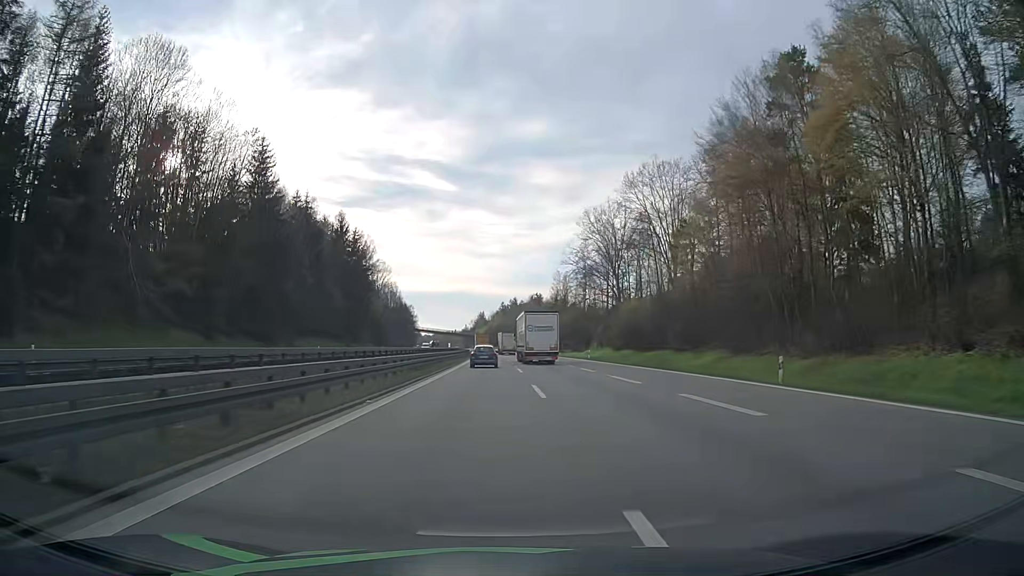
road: motorway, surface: asphalt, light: Day
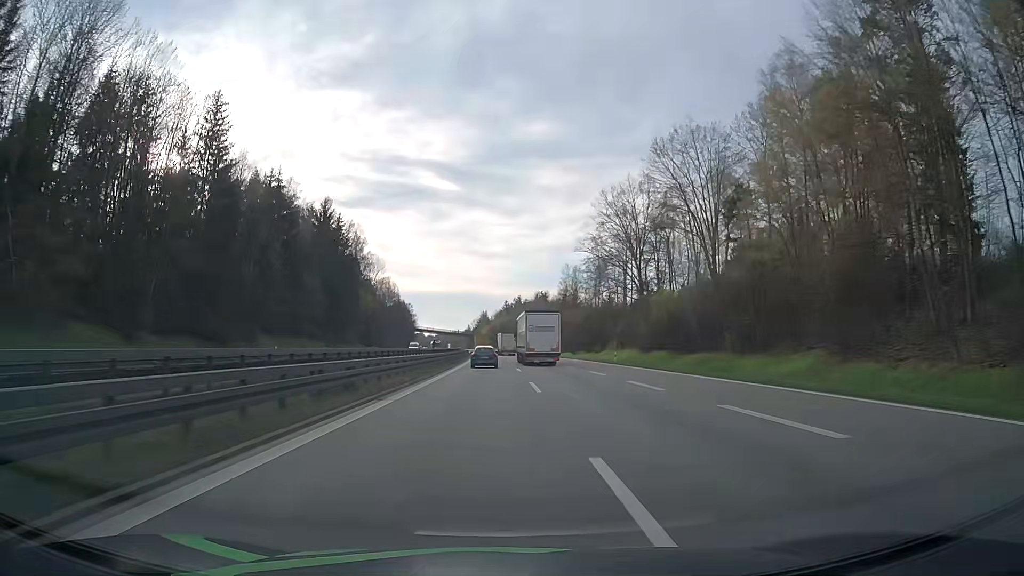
(0.0, +15.6) m; 0°
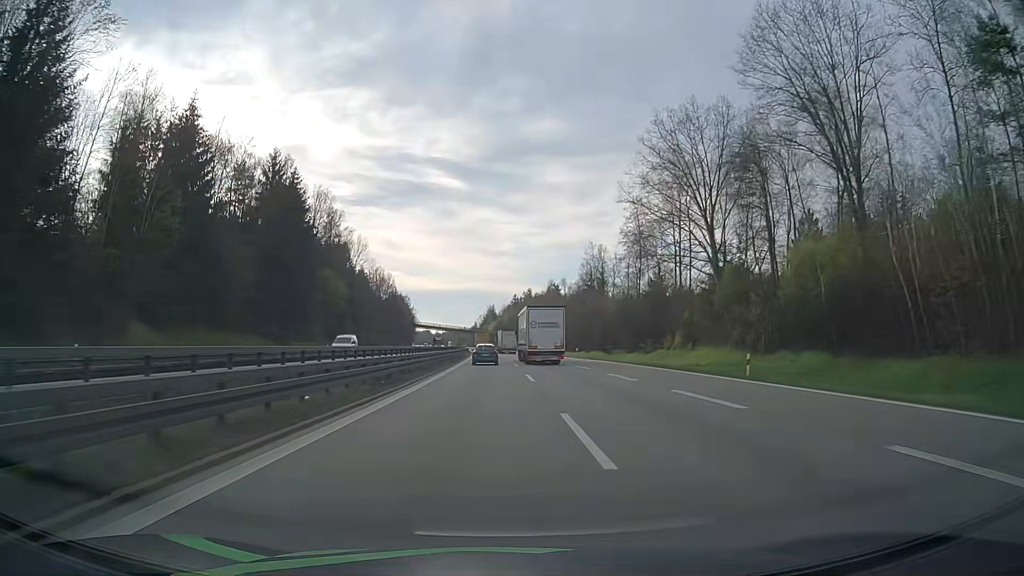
(-0.2, +31.3) m; -1°
(0, +10) (0, +20) (0, +30) (0, +40) (-1, +50) (-1, +60) (-1, +70) (-2, +80) (-2, +90) (-2, +100) m
